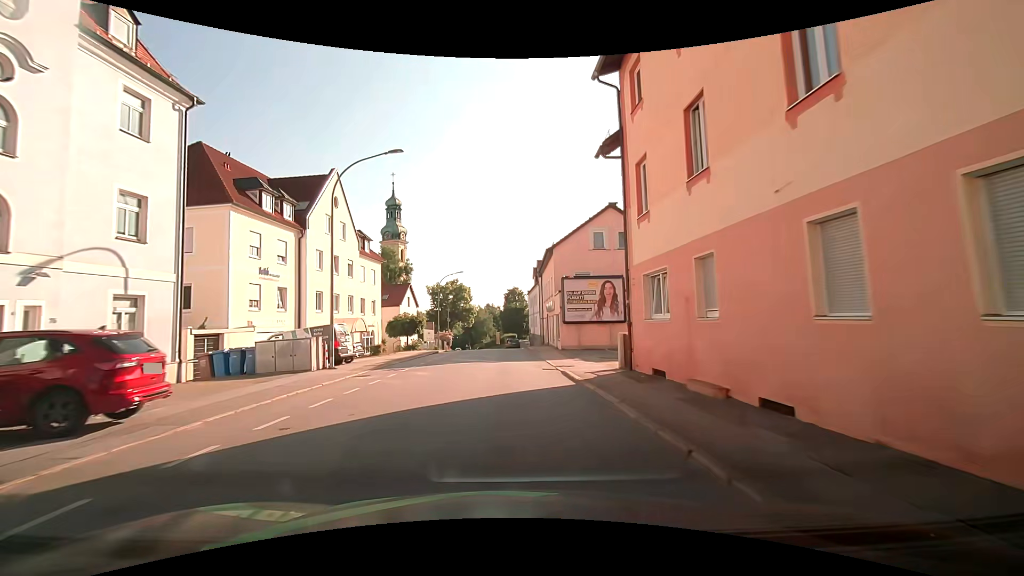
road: tertiary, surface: asphalt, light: Day
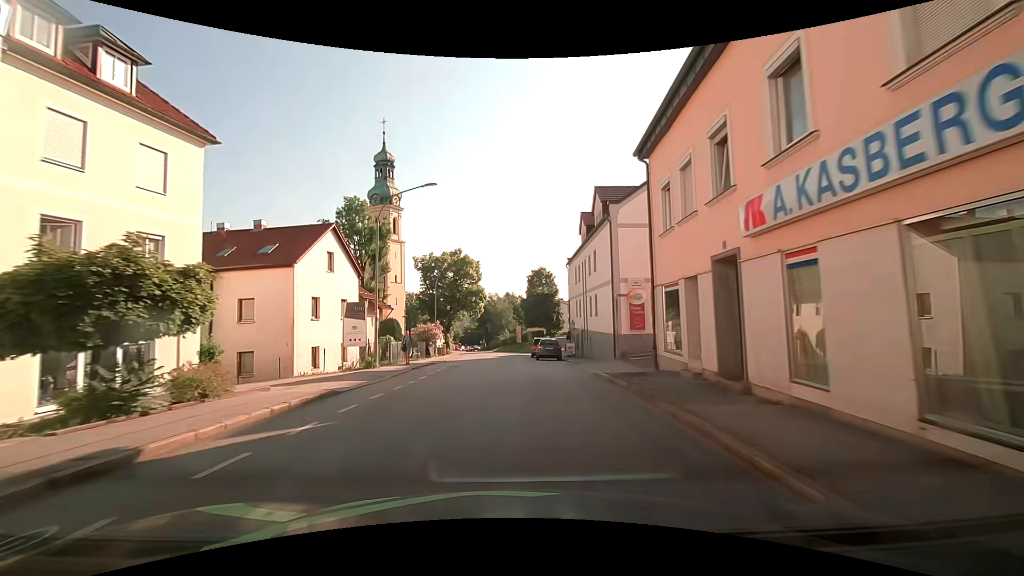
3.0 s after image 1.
(-0.6, +32.9) m; -3°
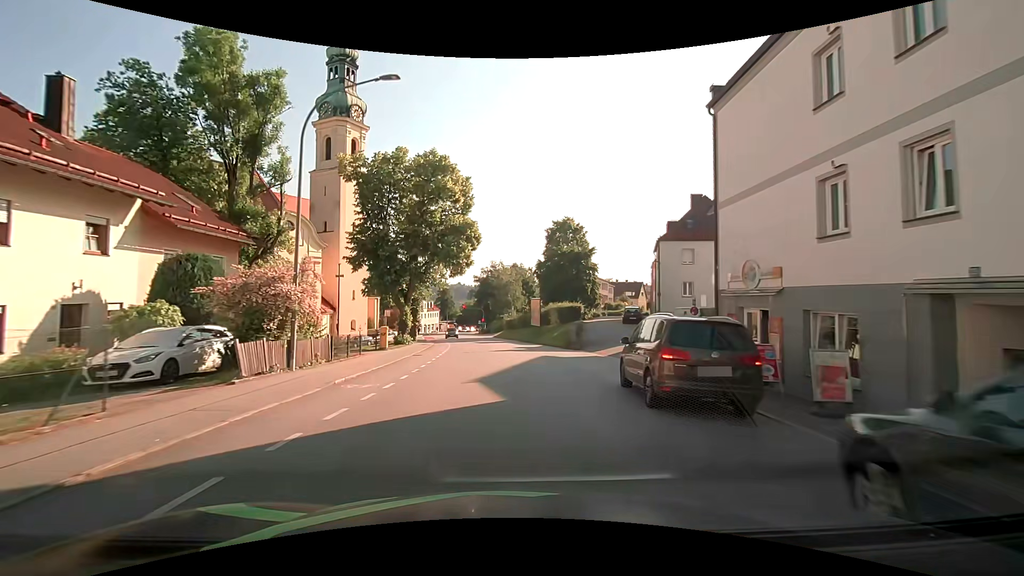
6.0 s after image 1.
(-0.3, +33.5) m; -1°
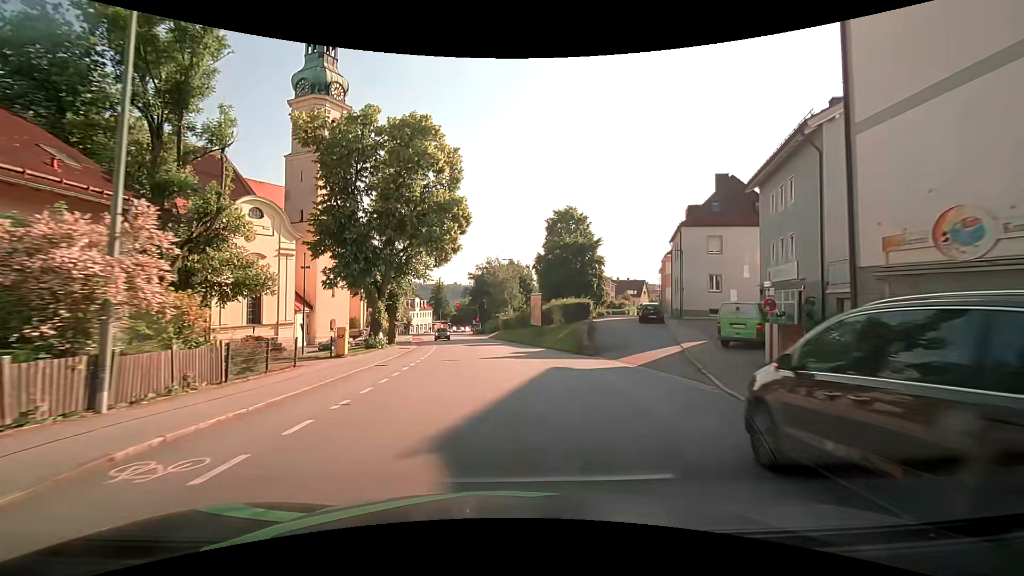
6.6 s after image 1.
(+0.1, +6.8) m; +1°
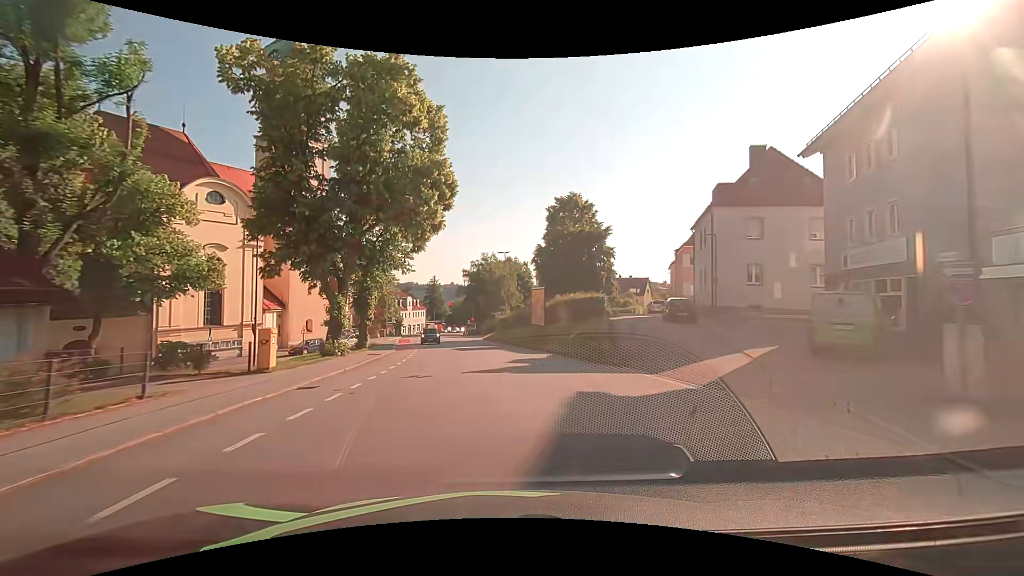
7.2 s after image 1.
(0.0, +6.7) m; 0°
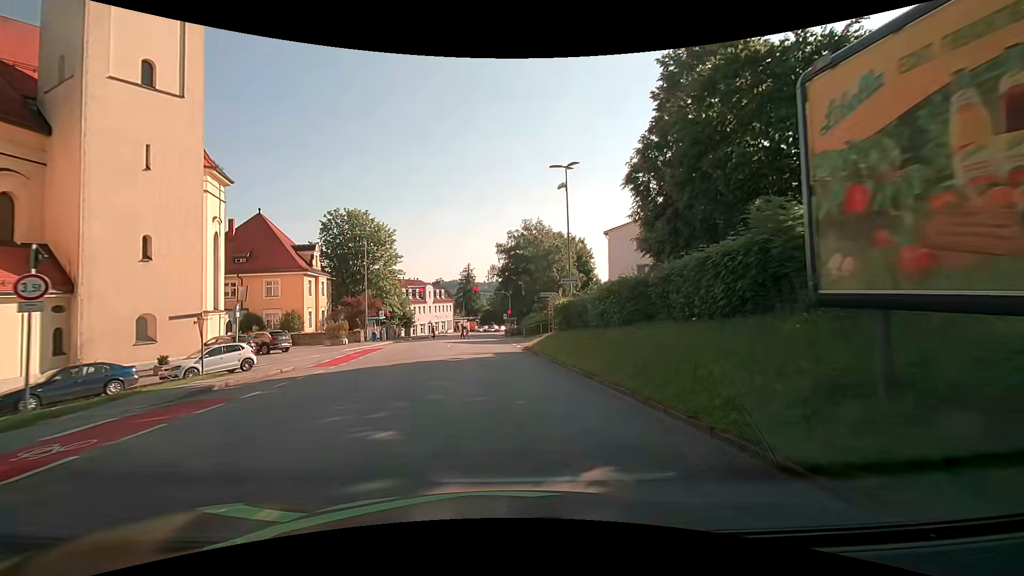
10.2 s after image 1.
(-0.9, +32.8) m; -5°
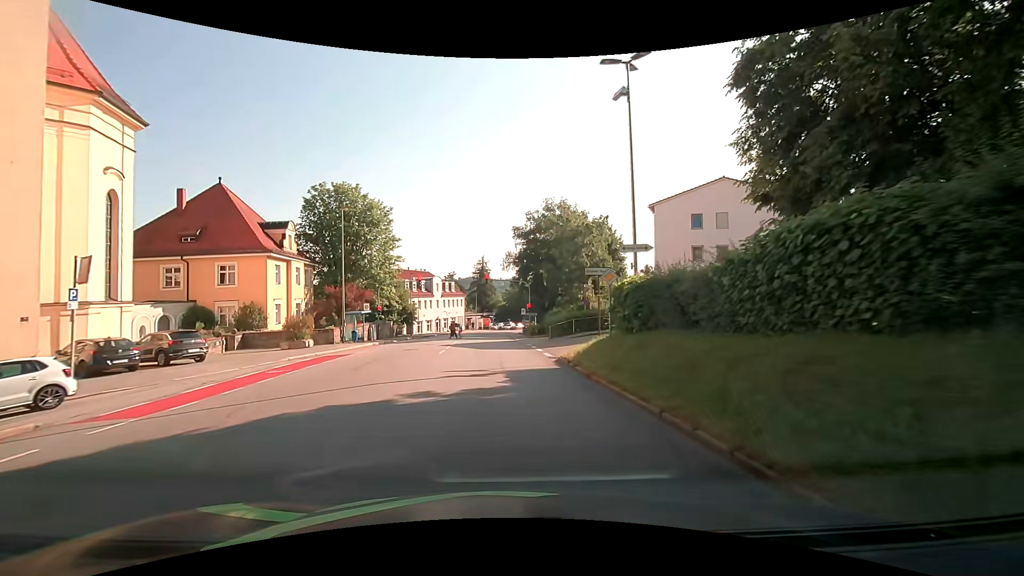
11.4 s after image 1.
(-0.2, +11.4) m; -2°
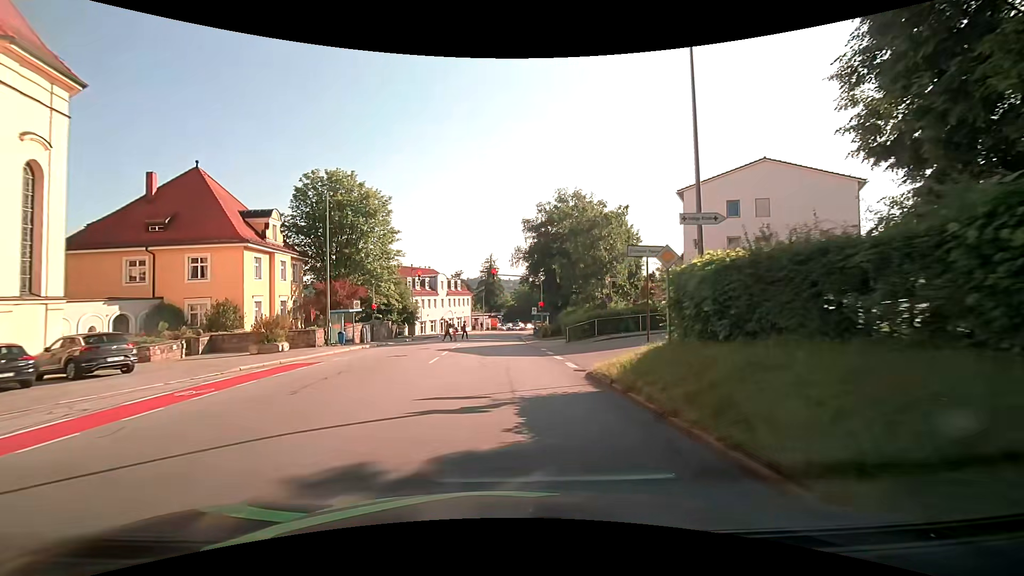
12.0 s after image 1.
(0.0, +5.0) m; -1°
(0, +10) (0, +20) (-1, +30) (-1, +40) (-1, +50) (-1, +60) (+1, +70) (+3, +80) (+6, +89) (+10, +98) m
